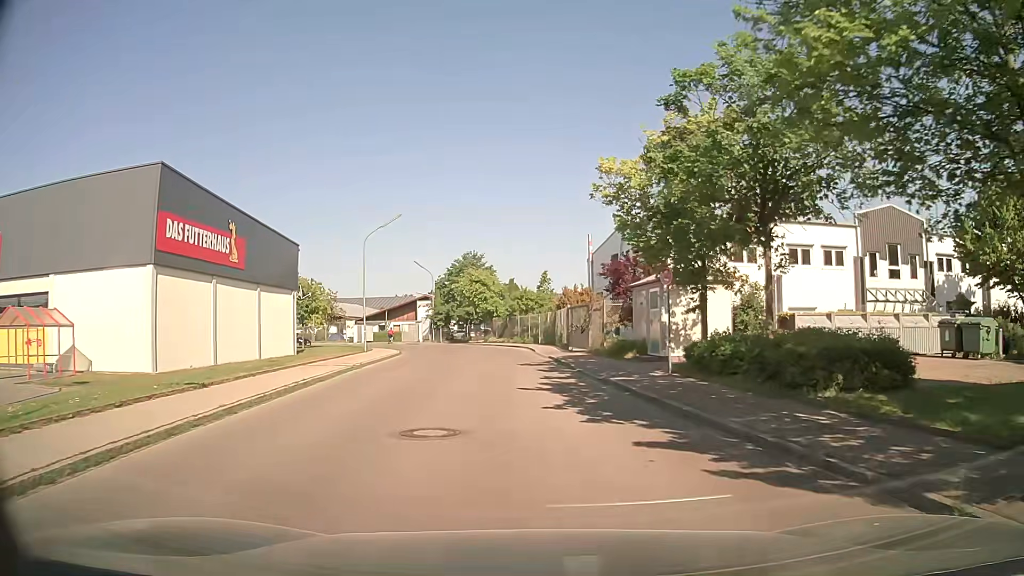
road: residential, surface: asphalt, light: Day
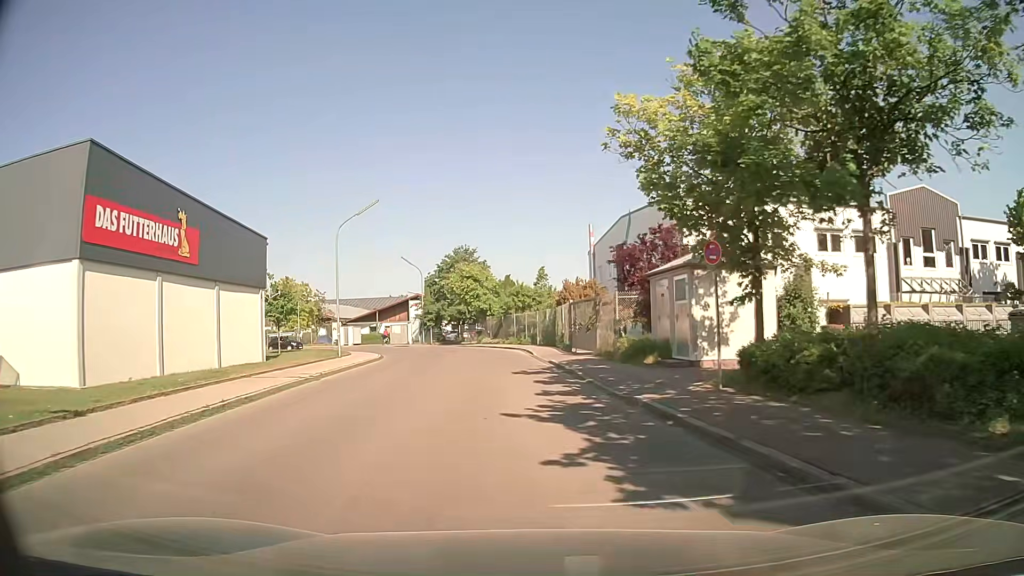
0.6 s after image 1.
(0.0, +4.8) m; 0°
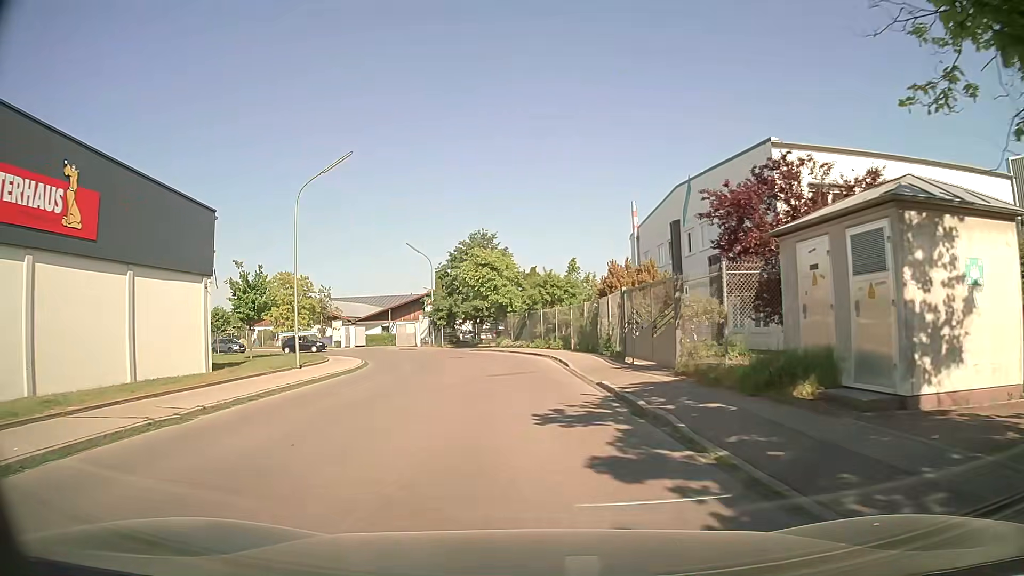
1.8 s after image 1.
(-0.1, +9.6) m; -2°
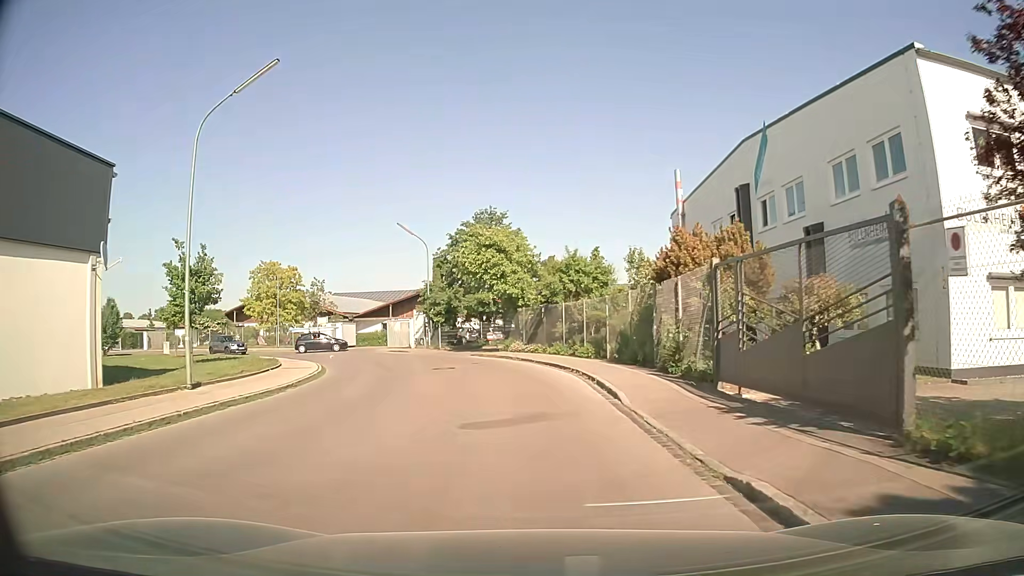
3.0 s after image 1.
(-0.1, +9.0) m; -1°
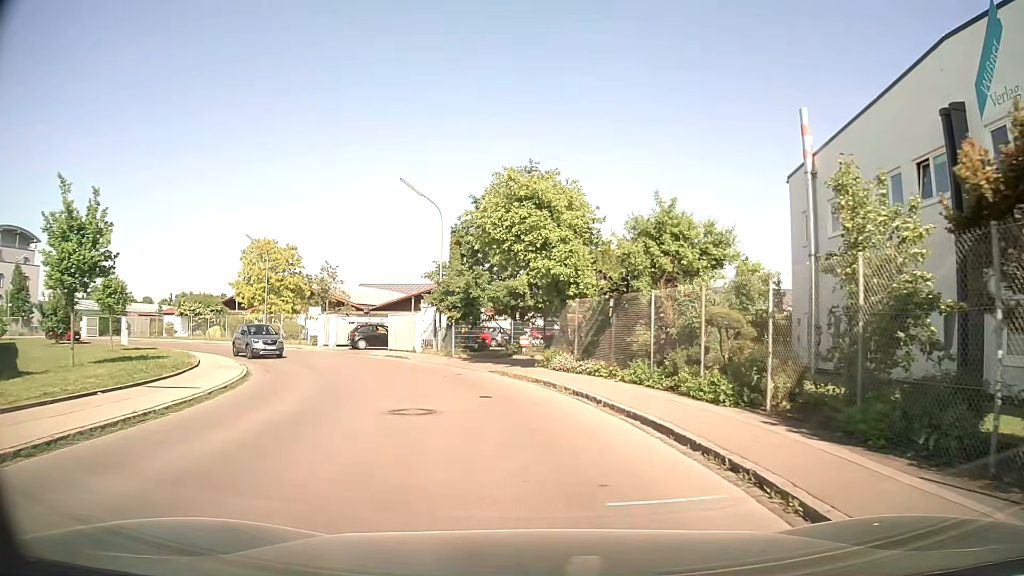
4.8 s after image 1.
(-0.4, +11.8) m; -4°
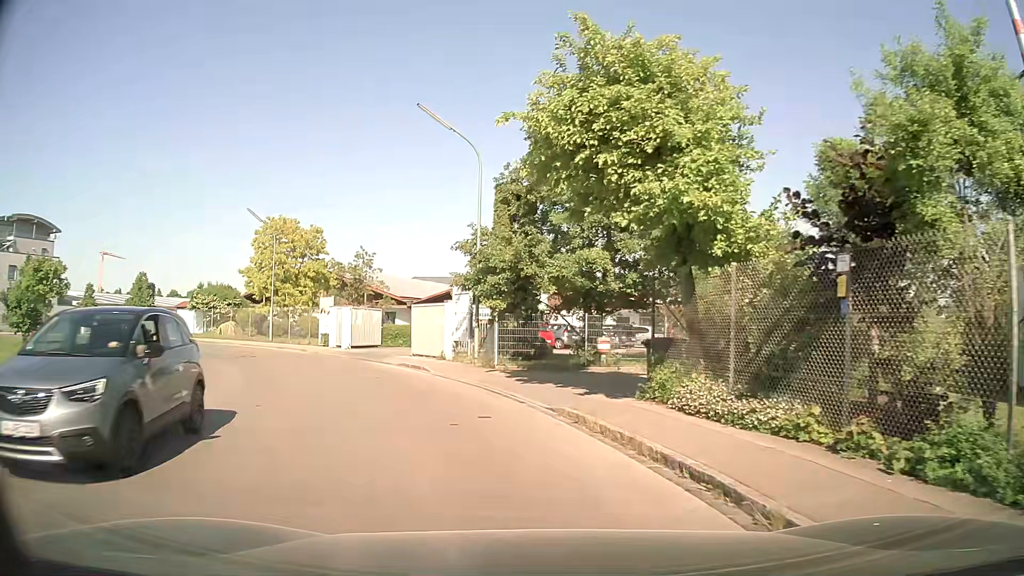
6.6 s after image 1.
(-0.3, +10.0) m; -5°
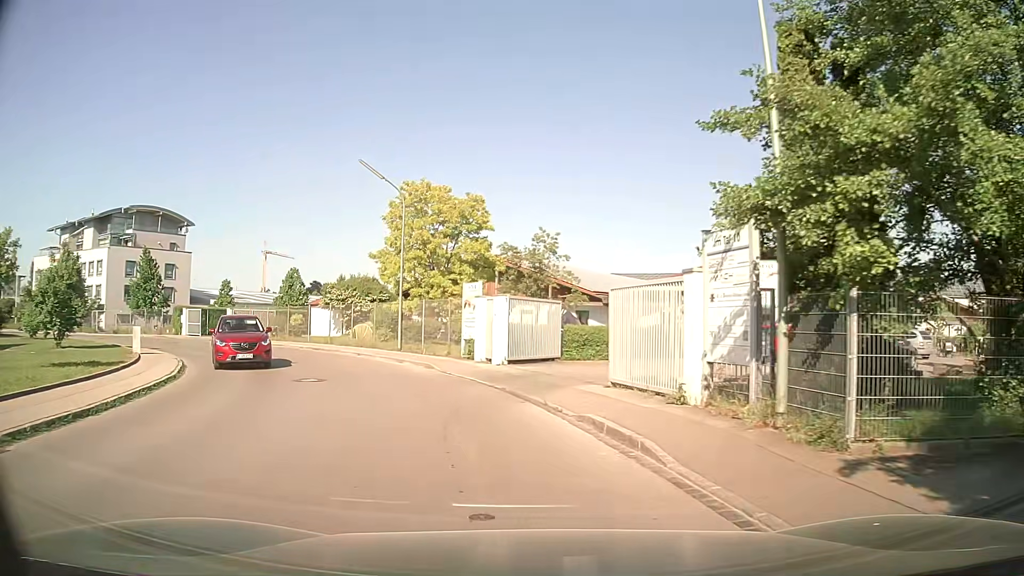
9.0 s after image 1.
(-1.8, +12.7) m; -15°
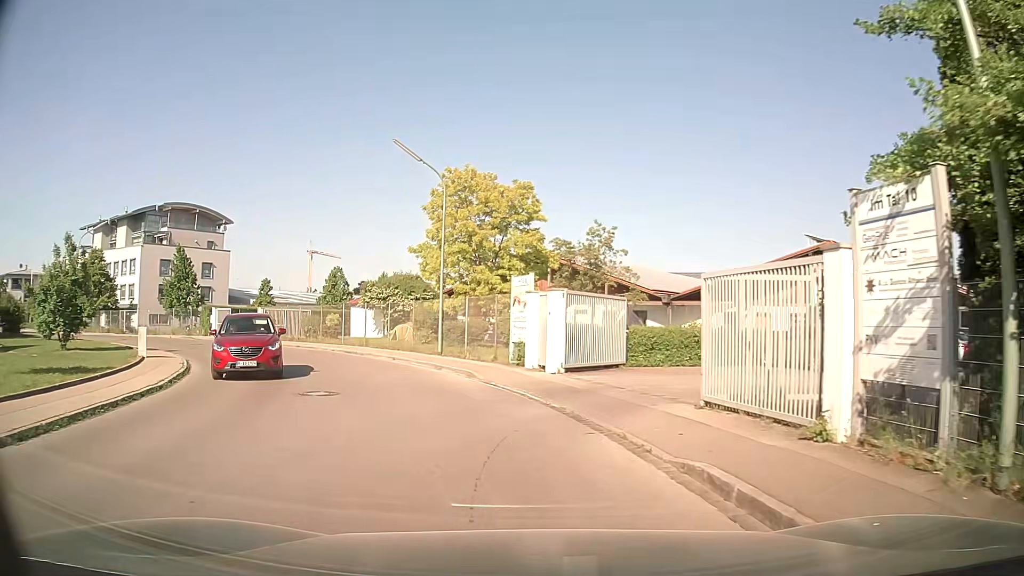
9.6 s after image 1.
(-0.2, +3.2) m; -5°
(-1, +10) (-4, +19) (-9, +28) (-16, +36) (-24, +41) (-32, +46) (-41, +51) (-50, +56) (-59, +60) (-68, +65) m
